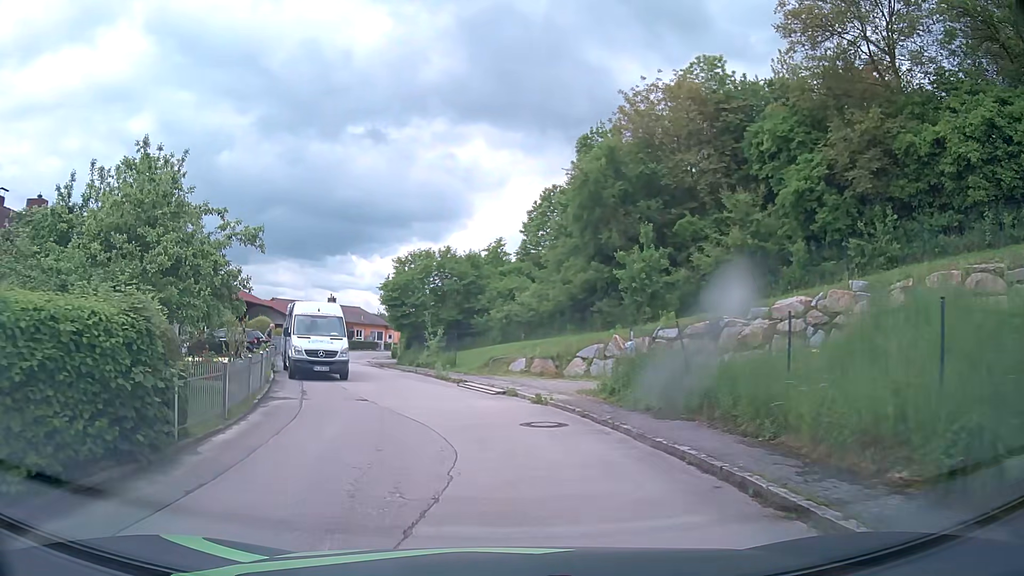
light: Day
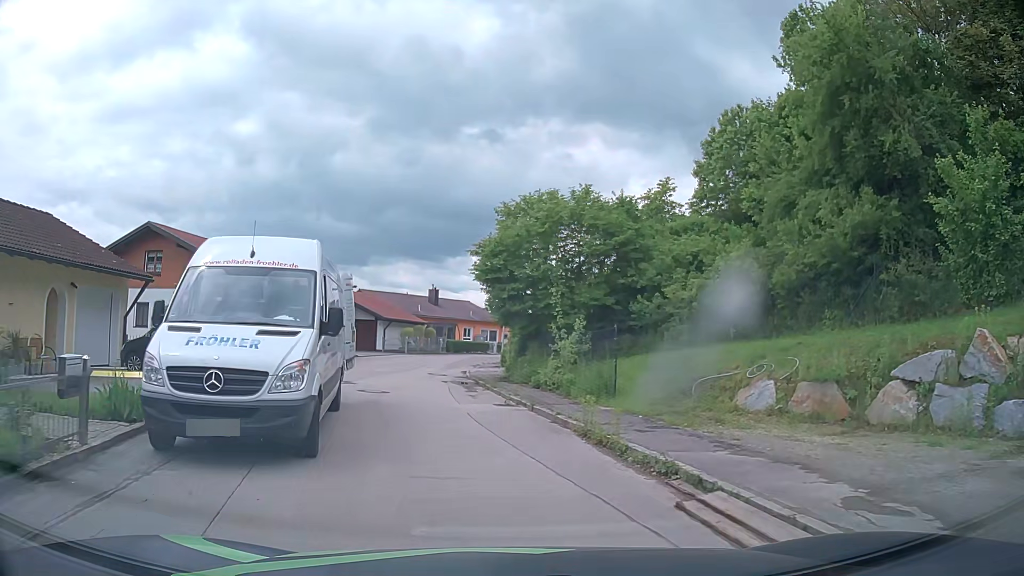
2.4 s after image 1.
(-1.5, +15.0) m; -10°
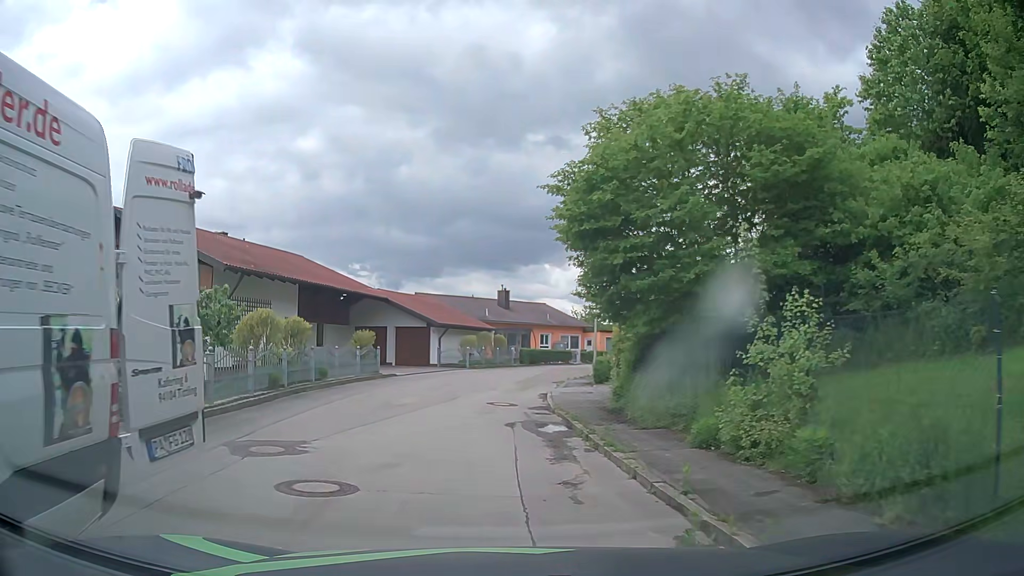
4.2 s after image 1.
(-0.5, +10.0) m; -8°
(0, +10) (-1, +20) (+1, +30) (+4, +39) (+8, +48) (+14, +56) (+21, +63) (+29, +69) (+38, +75) (+47, +79) m
